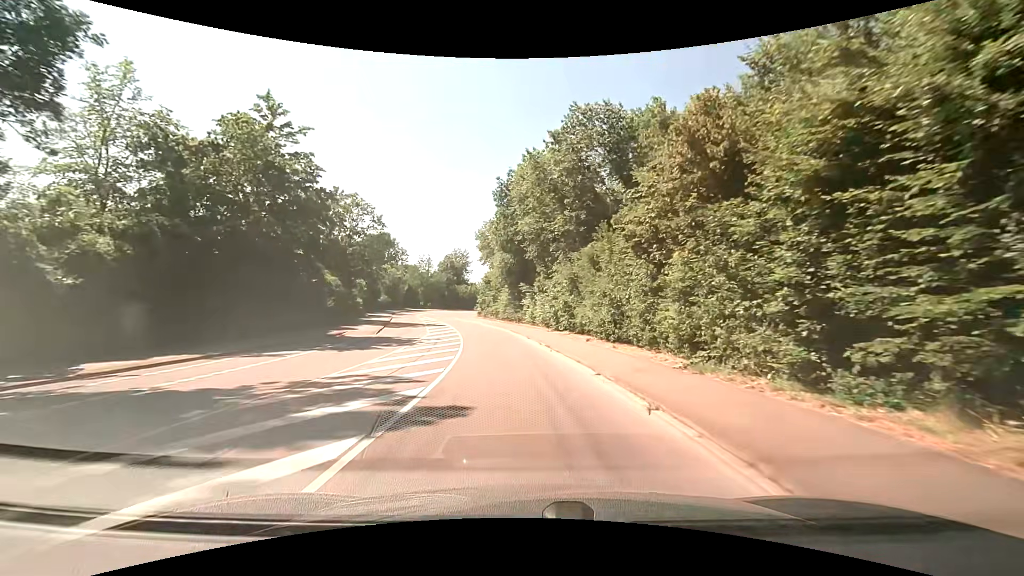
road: secondary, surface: asphalt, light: Day
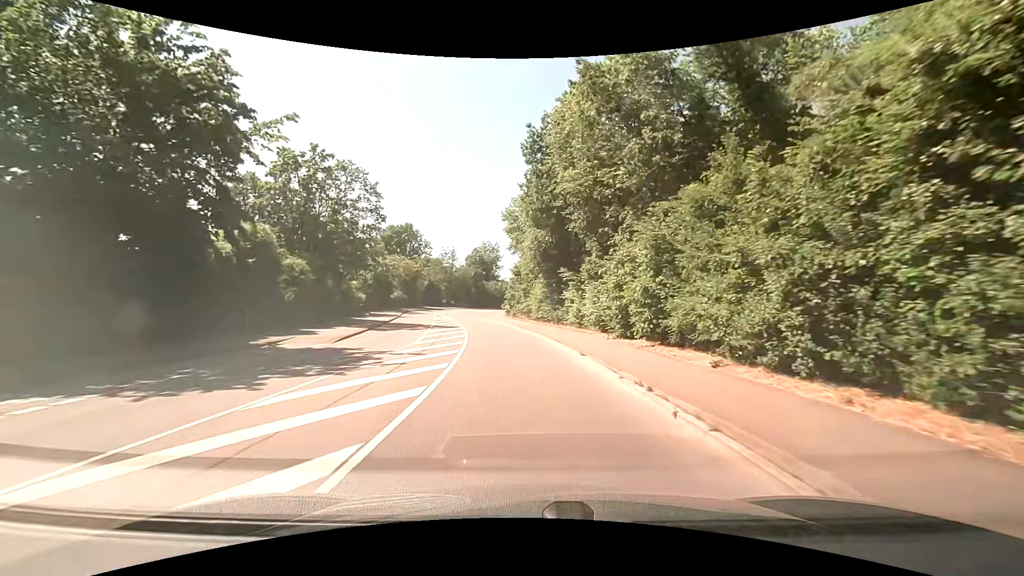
(-0.4, +13.0) m; -4°
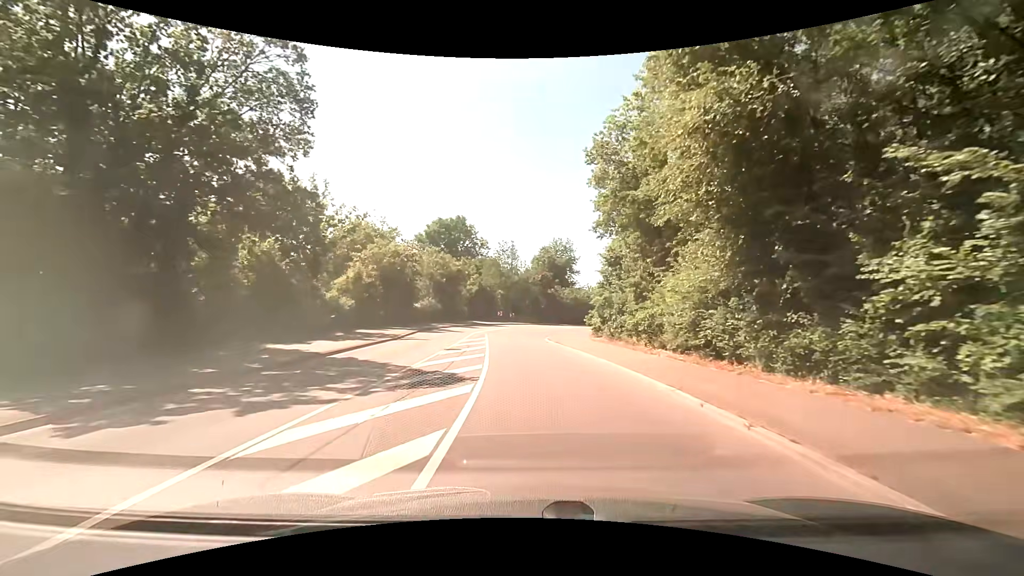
(-1.7, +24.2) m; -8°
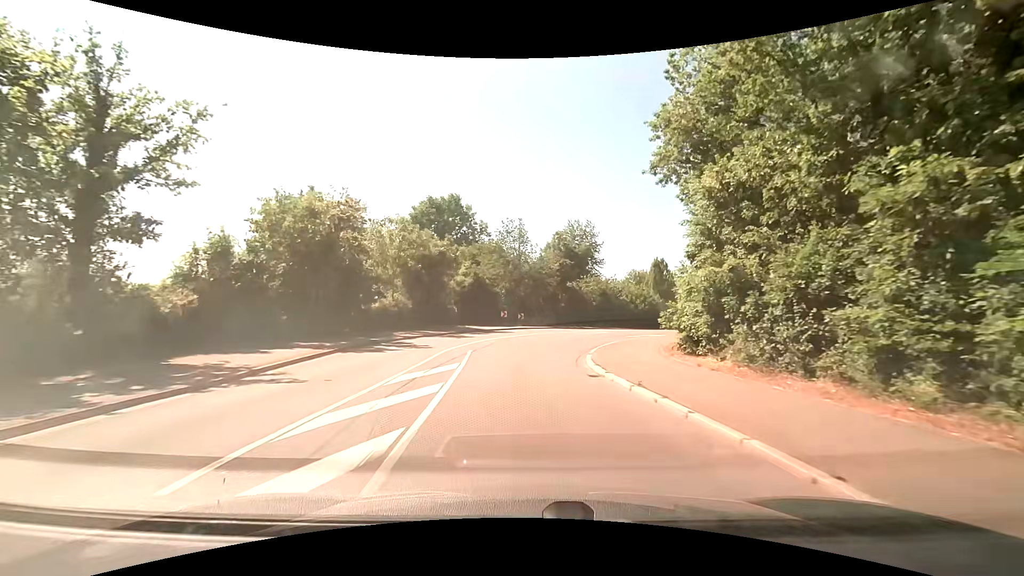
(-0.3, +16.7) m; -1°
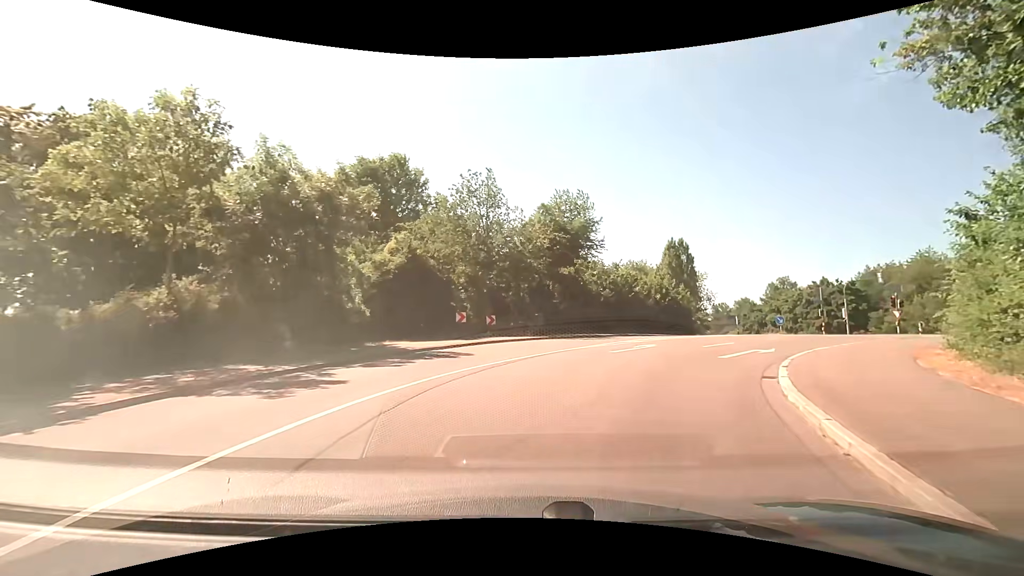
(+0.1, +18.5) m; +2°
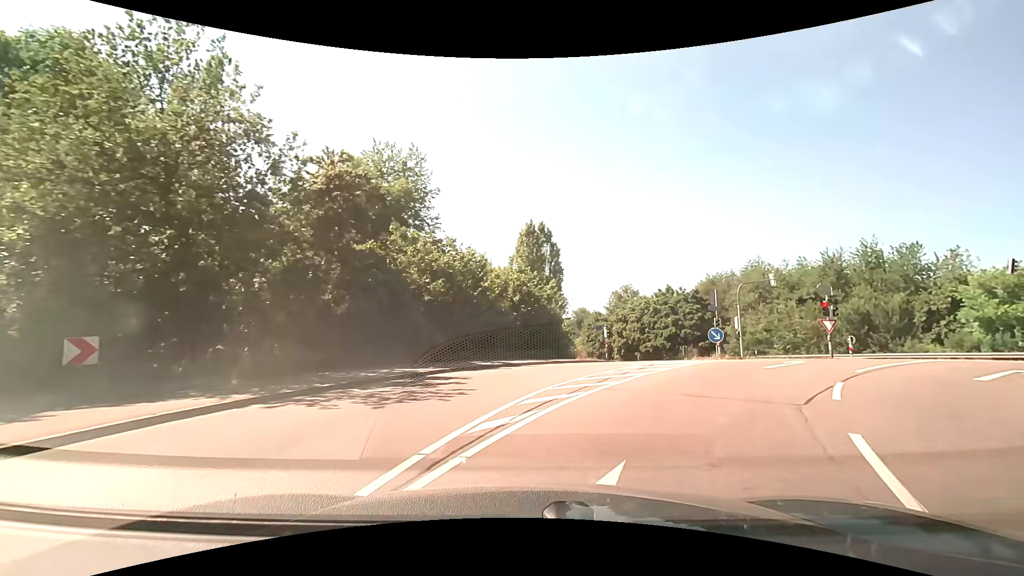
(+2.7, +16.8) m; +19°
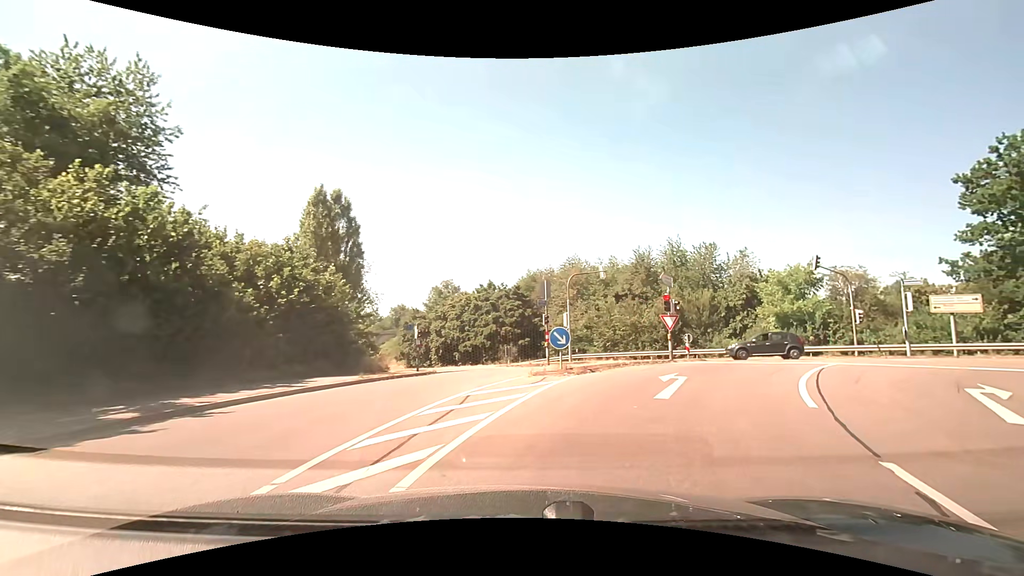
(+1.3, +7.9) m; +20°
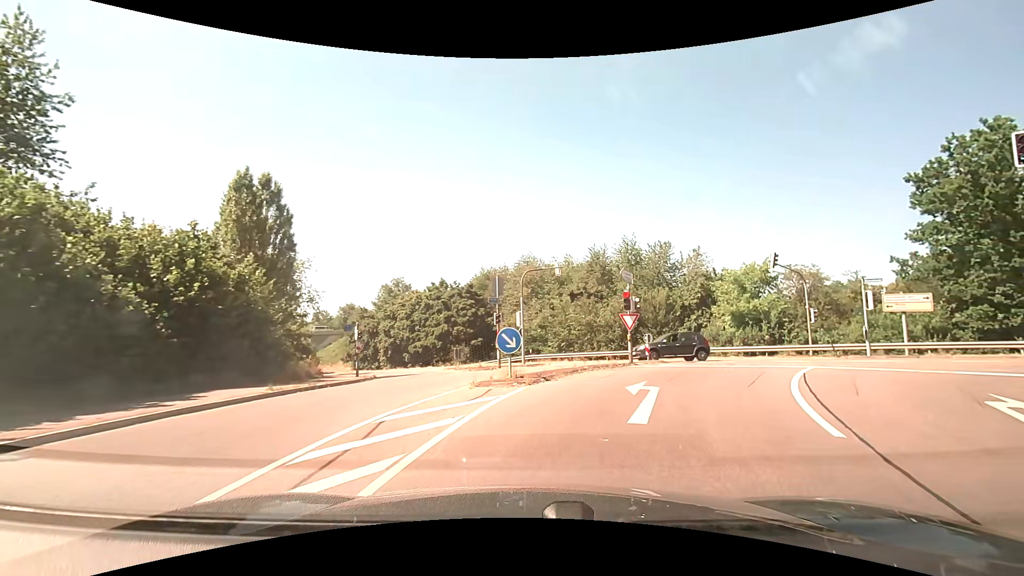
(+0.1, +2.3) m; +5°
(+1, +10) (+6, +19) (+9, +28) (+7, +38) (0, +45) (-7, +52) (-15, +58) (-22, +65) (-29, +73) (-36, +80) m
